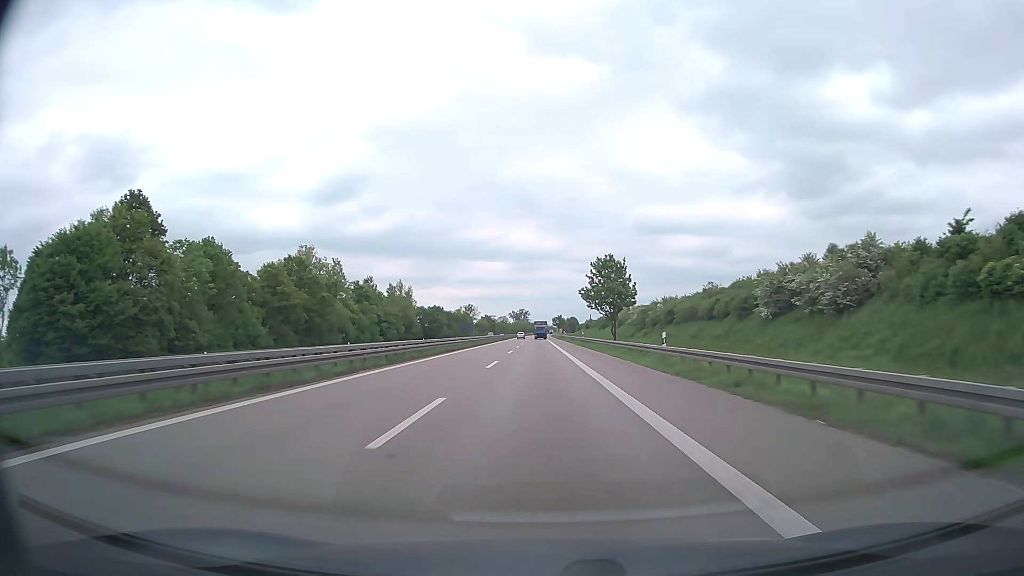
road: trunk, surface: asphalt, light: Day
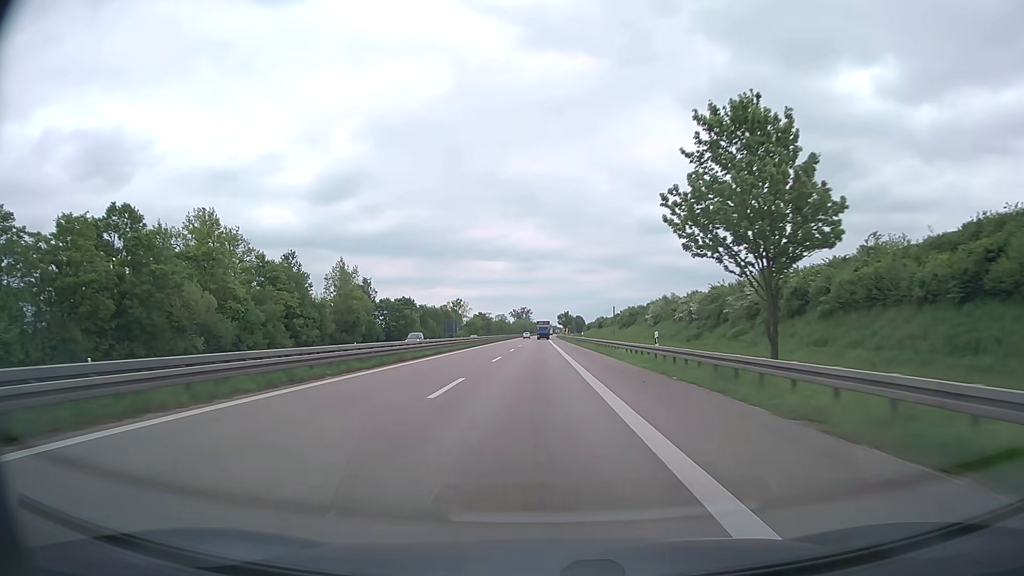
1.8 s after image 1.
(-0.1, +47.9) m; 0°
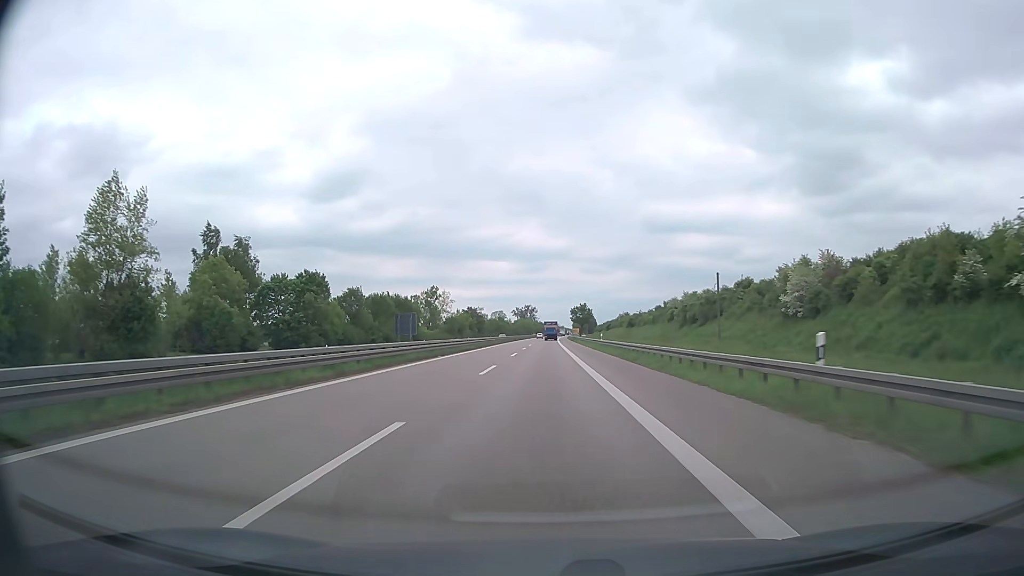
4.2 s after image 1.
(-0.4, +63.8) m; -1°
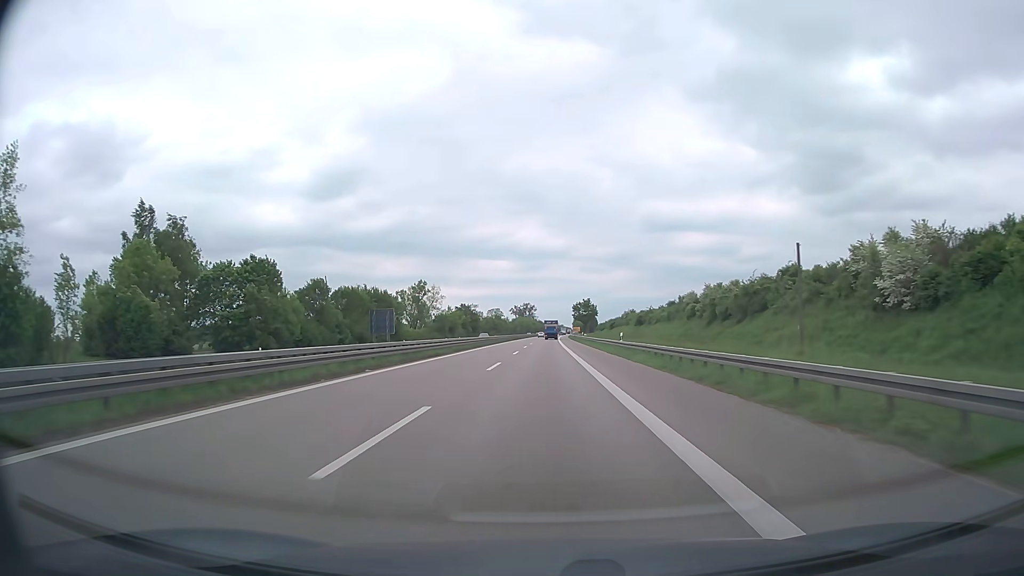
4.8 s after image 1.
(0.0, +16.0) m; 0°
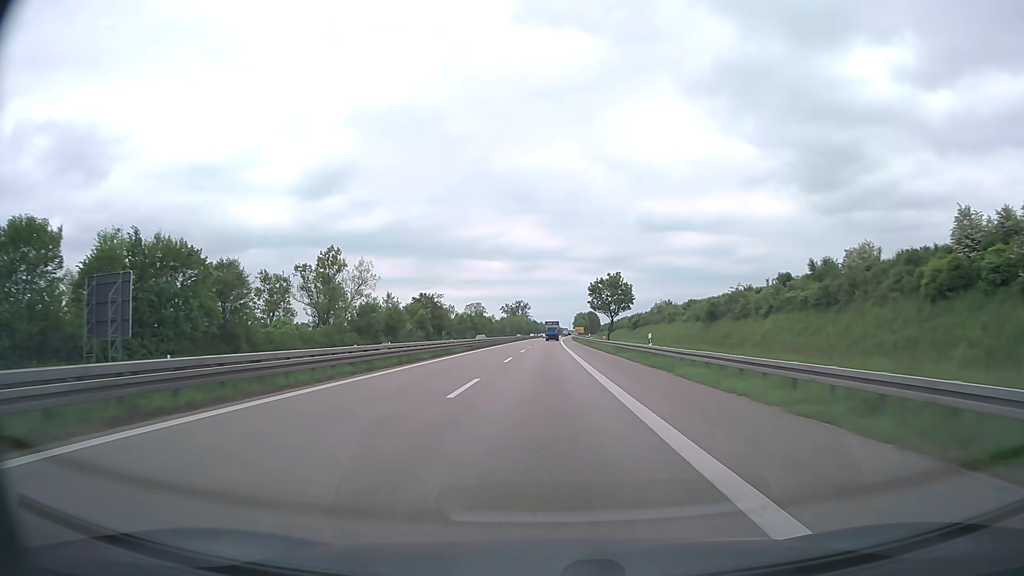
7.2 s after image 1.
(+0.1, +63.8) m; 0°
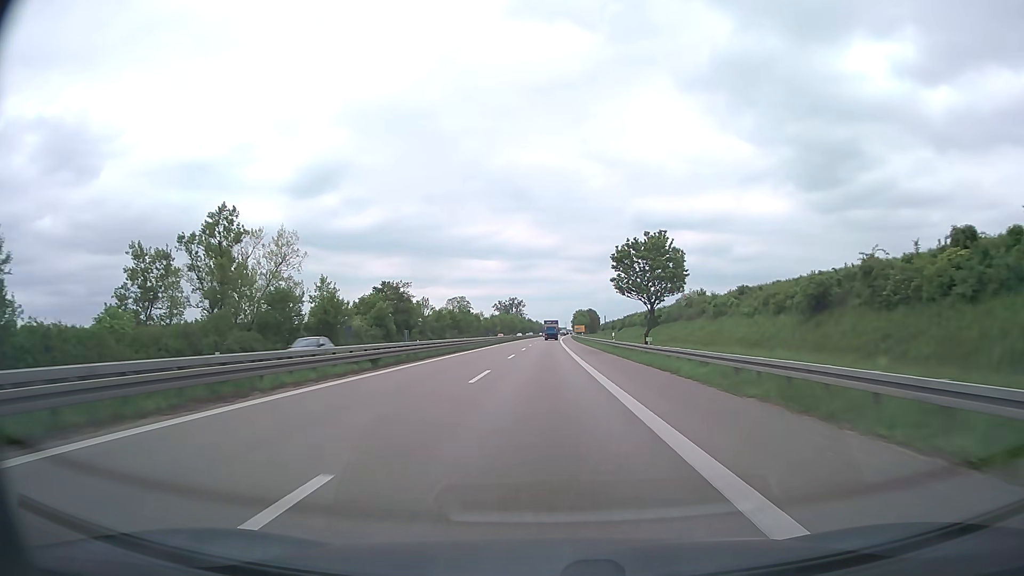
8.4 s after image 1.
(+0.1, +31.9) m; 0°
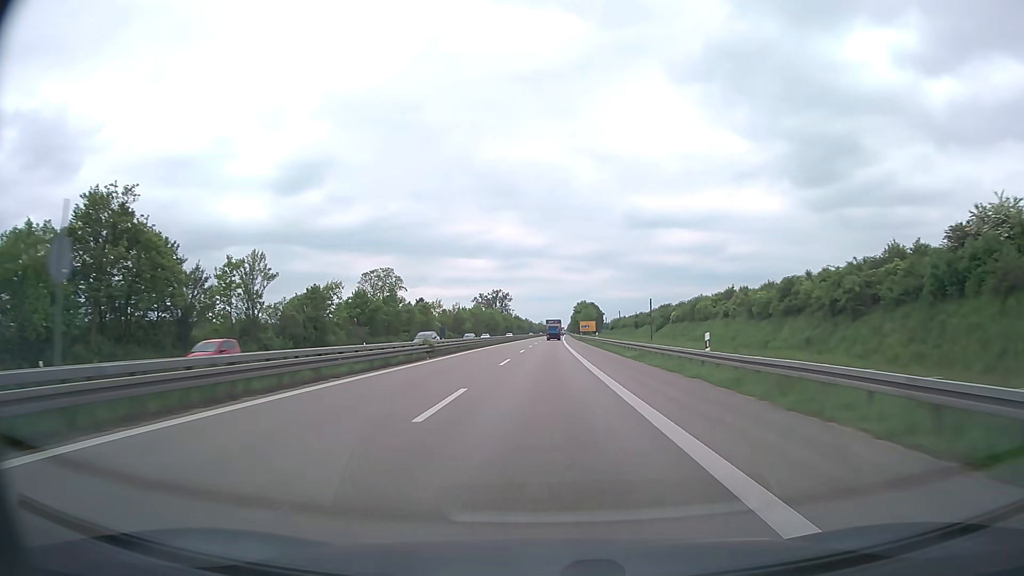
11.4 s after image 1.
(+0.5, +80.1) m; +1°
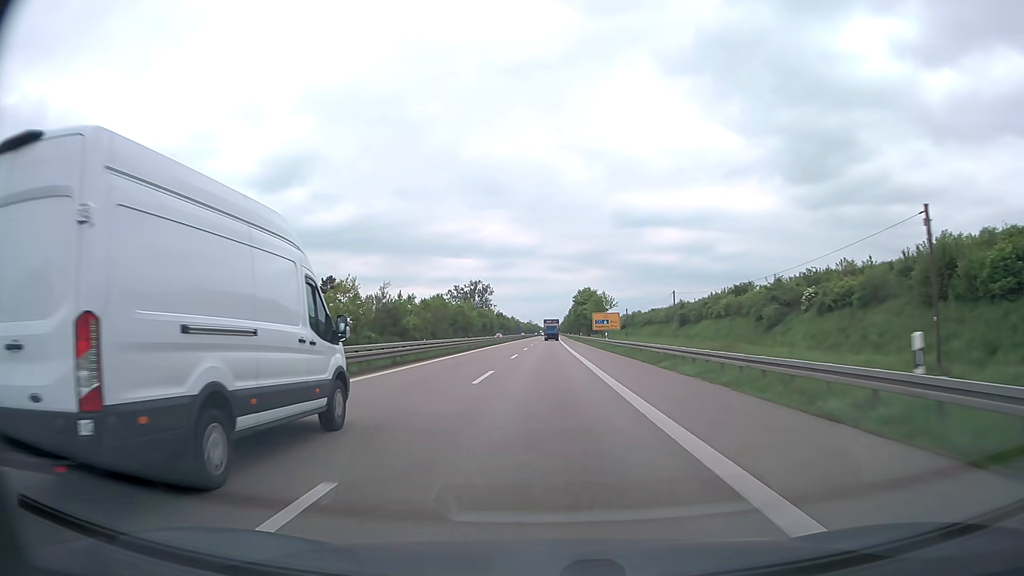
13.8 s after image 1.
(+0.4, +64.1) m; +1°
(0, +10) (0, +20) (0, +30) (0, +40) (0, +50) (0, +60) (0, +70) (+1, +80) (+1, +90) (+1, +100) m
